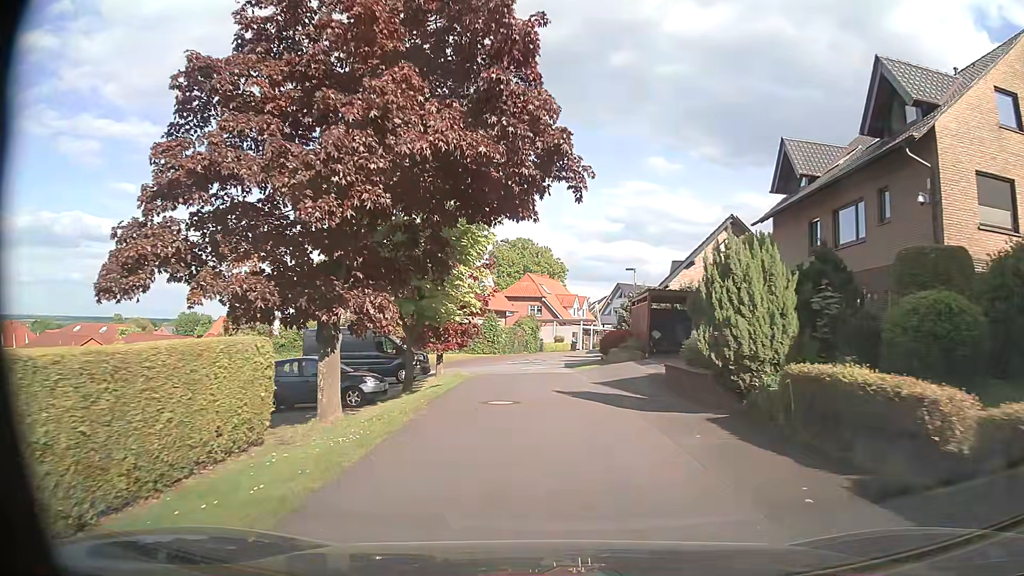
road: residential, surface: asphalt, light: Day
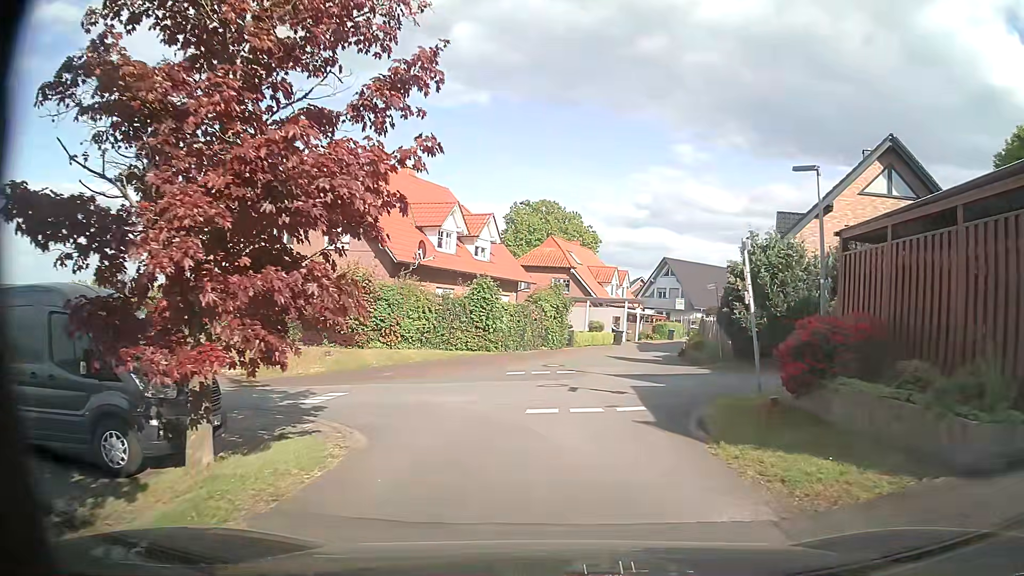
(-0.4, +20.5) m; -4°
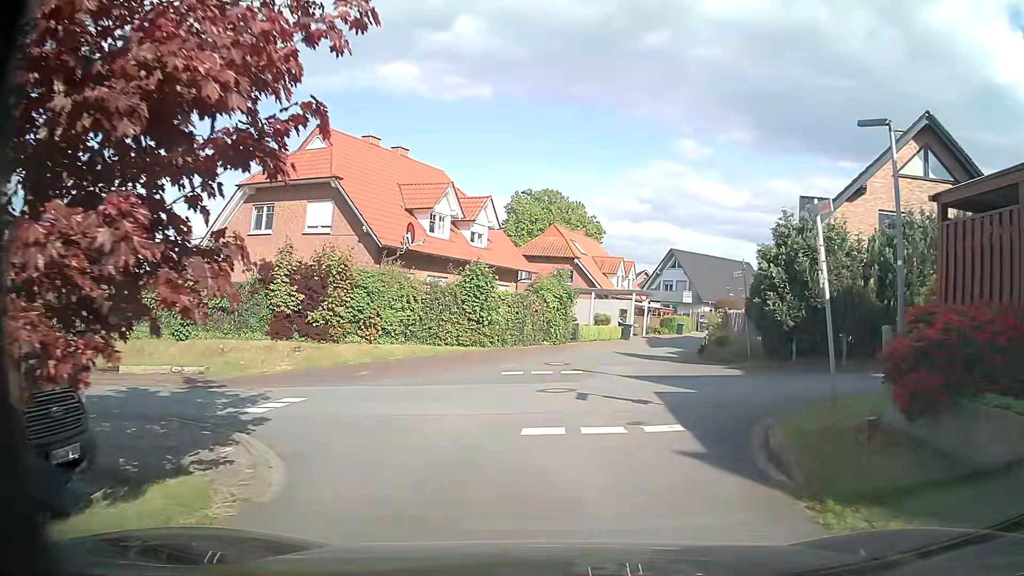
(+0.1, +3.0) m; +2°
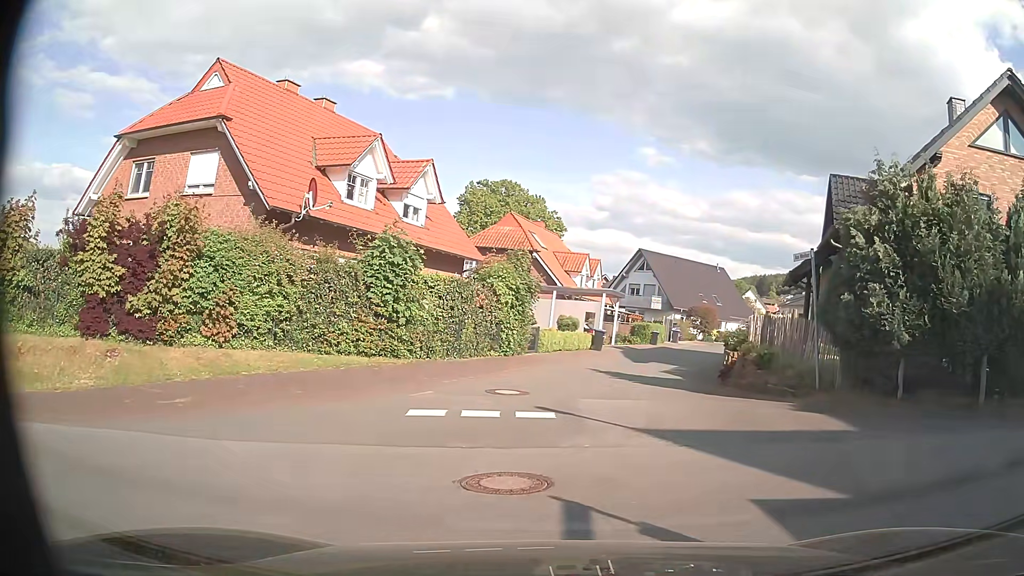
(-0.1, +7.6) m; +3°
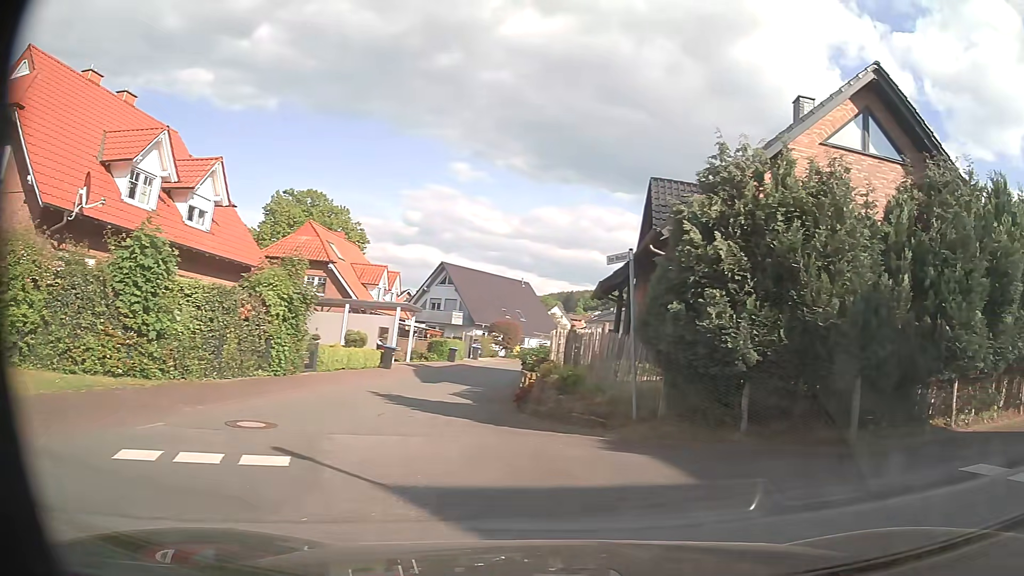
(+0.2, +2.5) m; +17°
